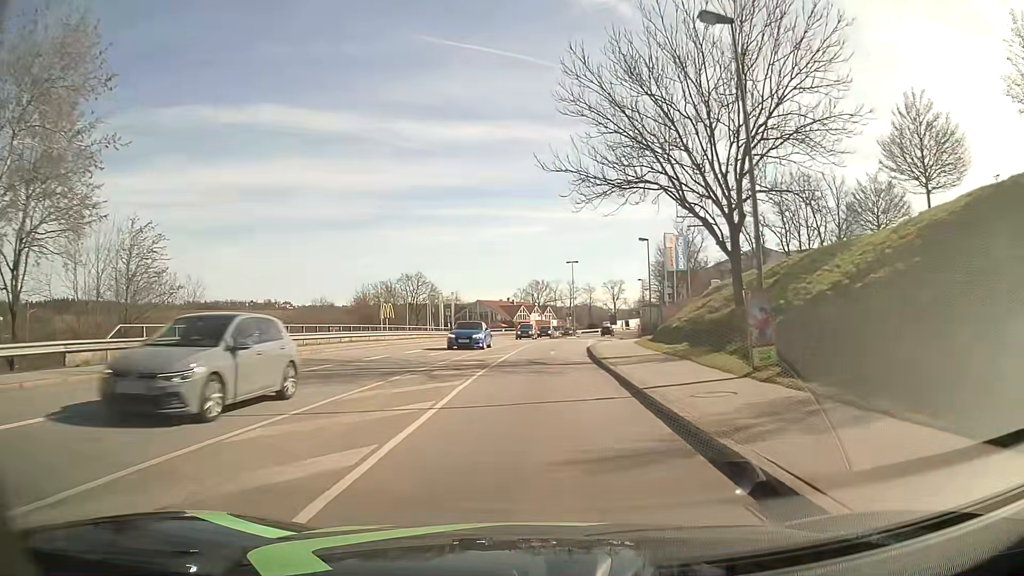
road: tertiary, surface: asphalt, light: Day
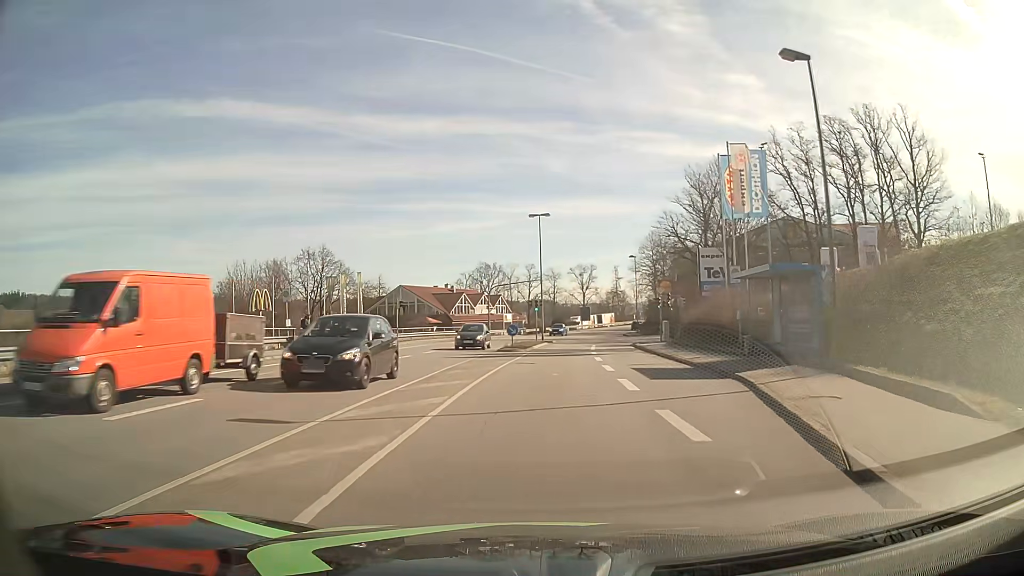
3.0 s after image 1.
(+1.0, +38.6) m; +4°
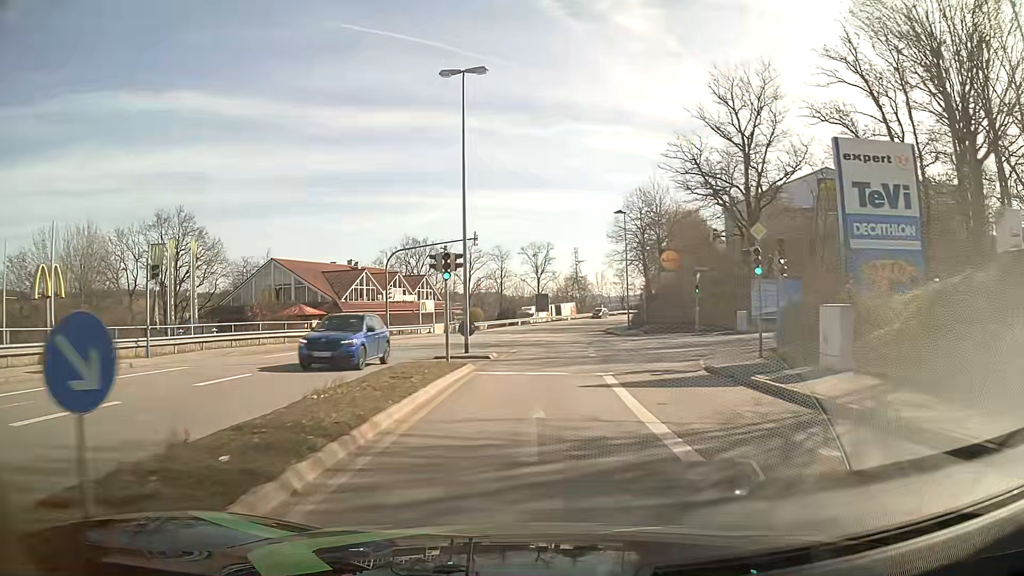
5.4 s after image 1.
(+1.2, +31.2) m; +4°
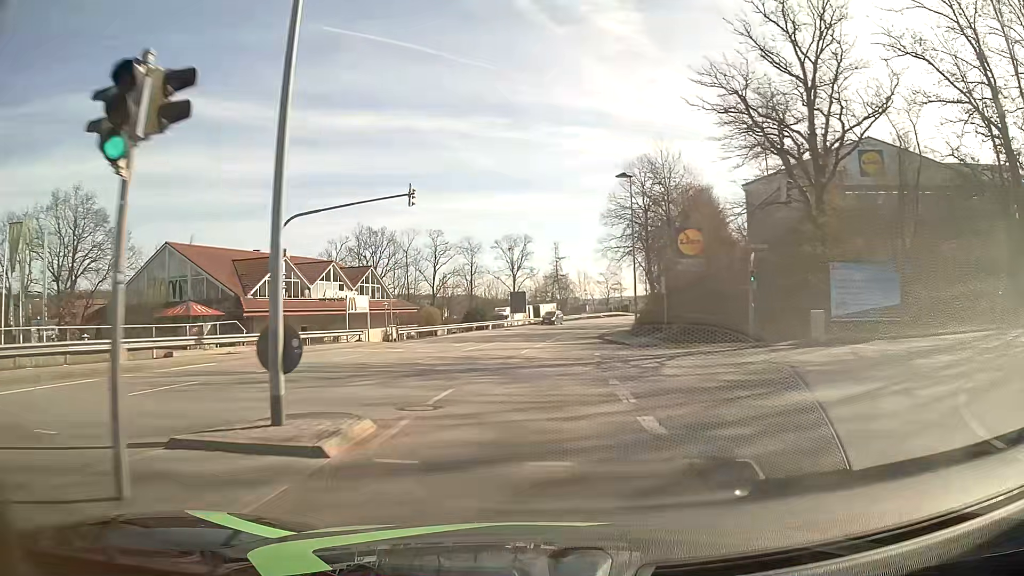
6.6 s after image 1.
(+0.4, +15.9) m; +2°
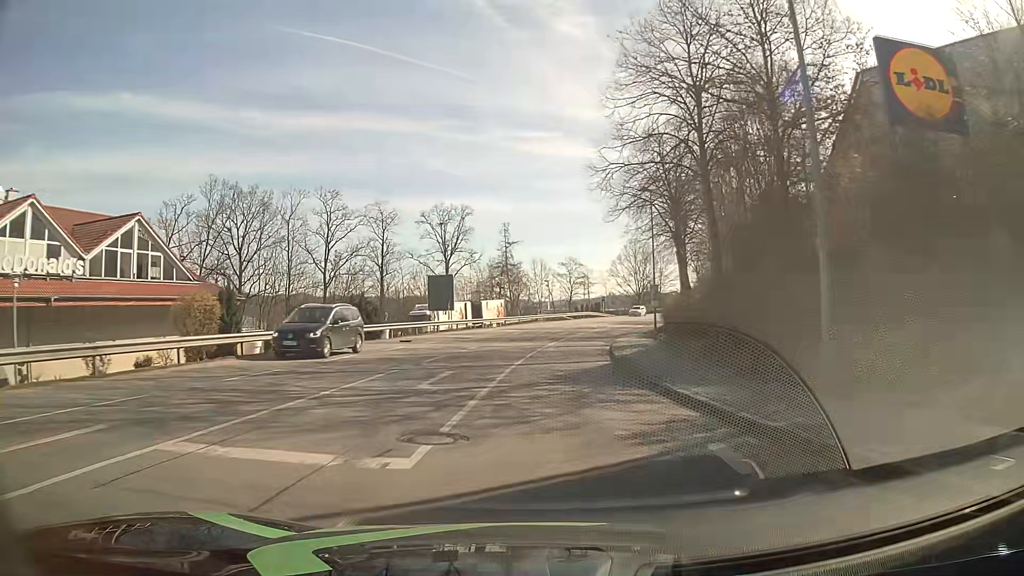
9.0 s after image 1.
(+1.1, +32.1) m; +4°
(0, +10) (+1, +20) (+2, +30) (+3, +40) (+5, +50) (+7, +59) (+10, +69) (+14, +78) (+18, +87) (+22, +96) m
